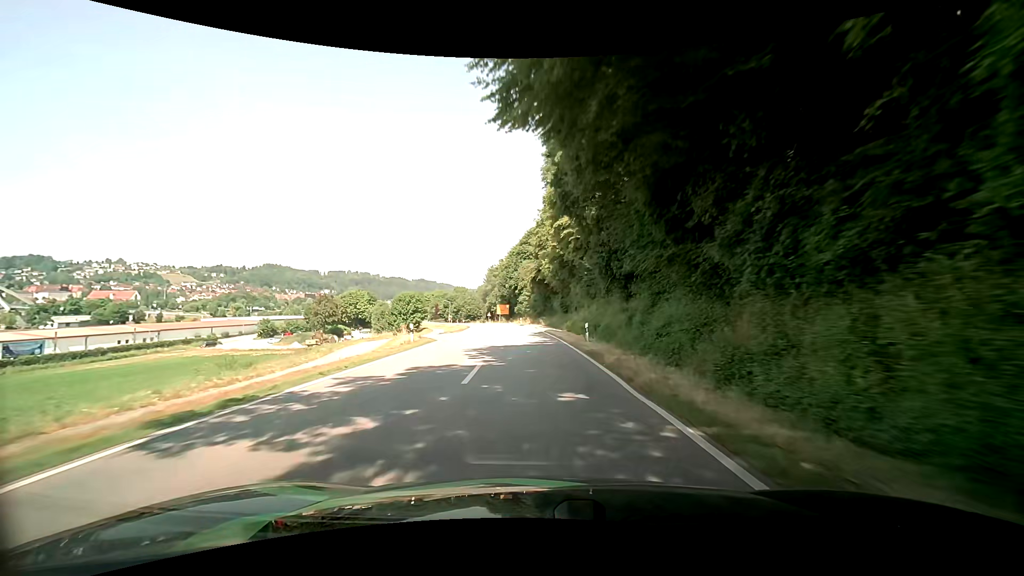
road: secondary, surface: asphalt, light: Day
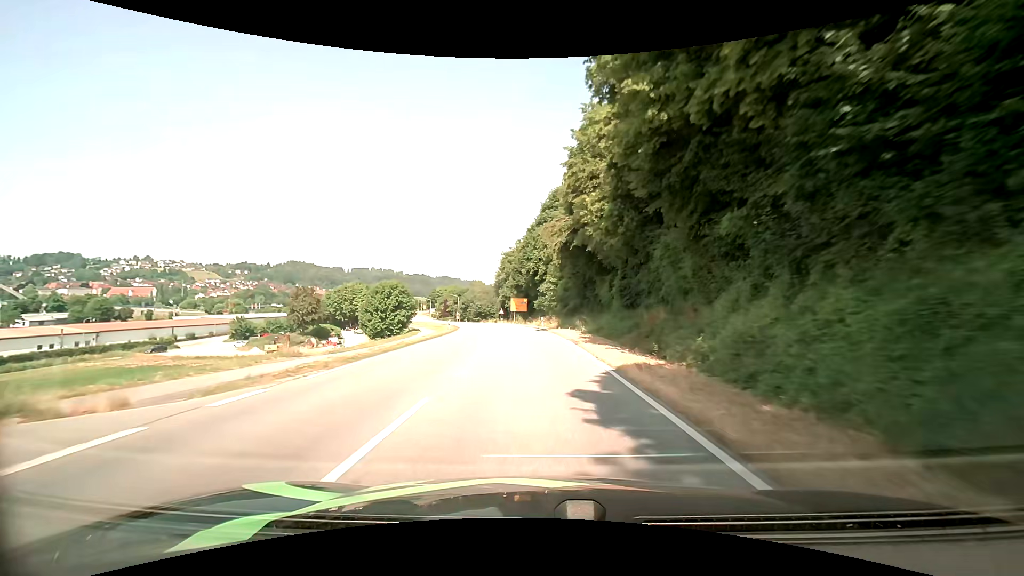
(-0.6, +30.4) m; -4°
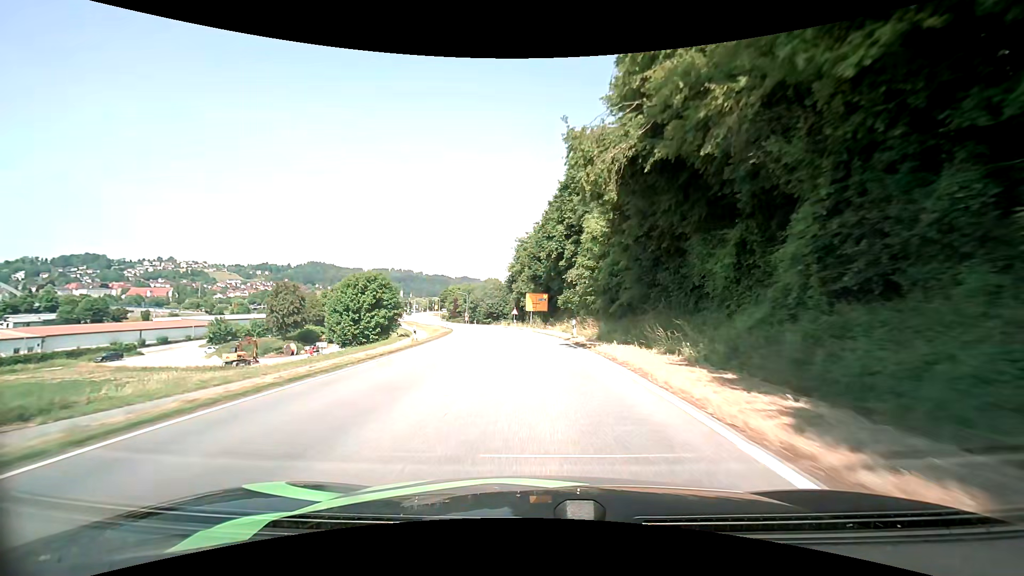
(-0.1, +20.0) m; -1°
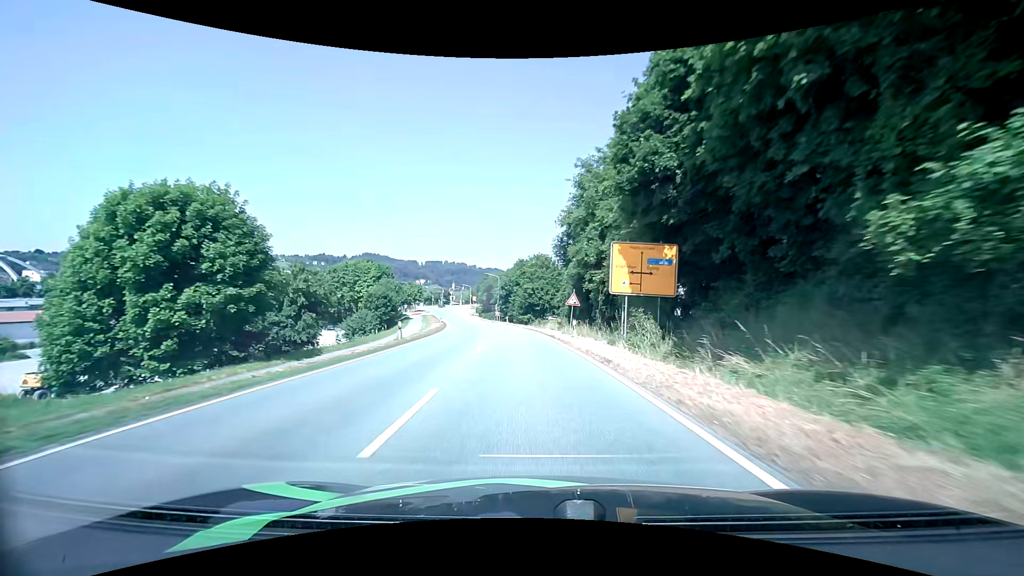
(-2.1, +40.4) m; -6°
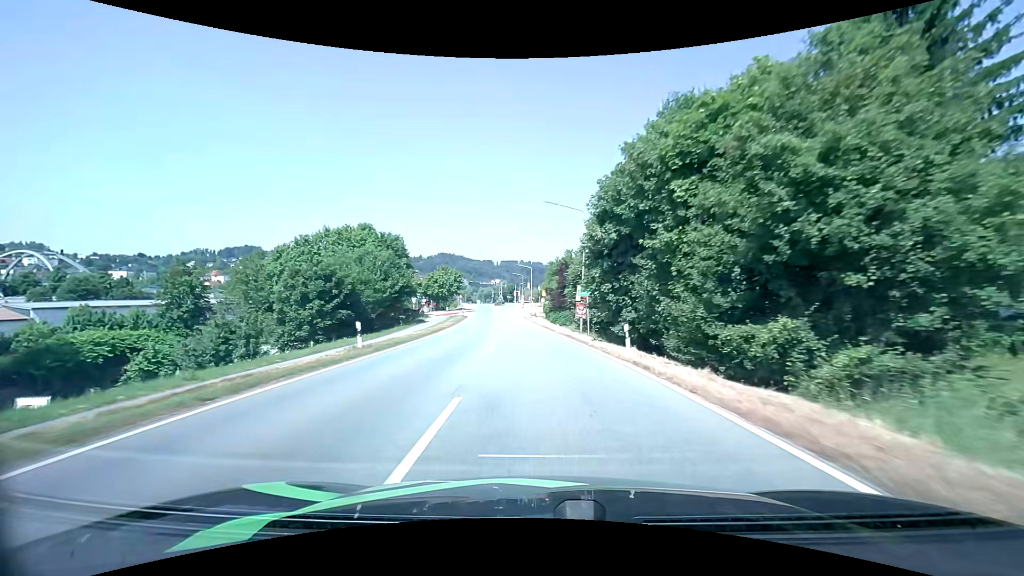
(-4.2, +49.9) m; -9°
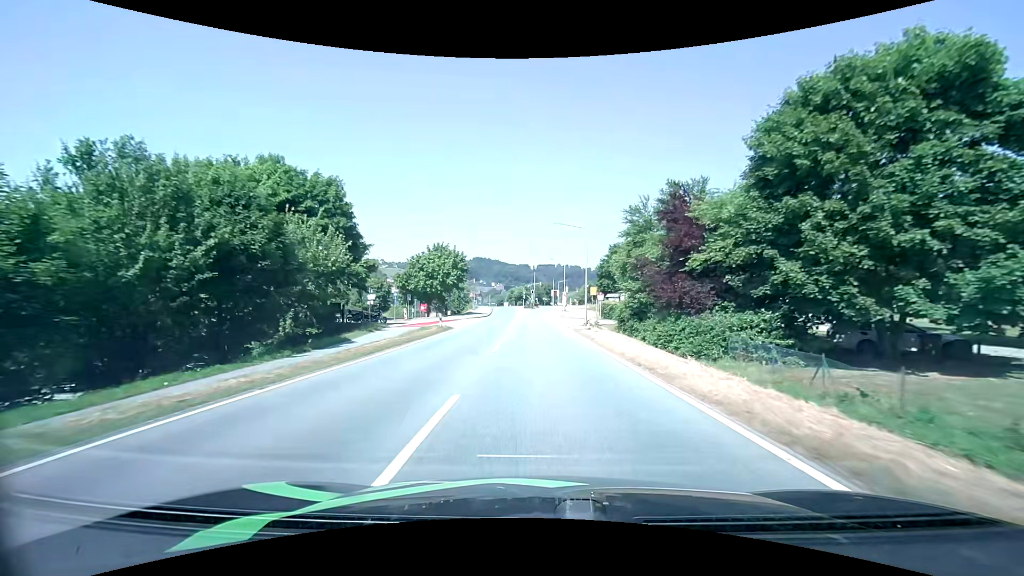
(-1.7, +36.3) m; -4°
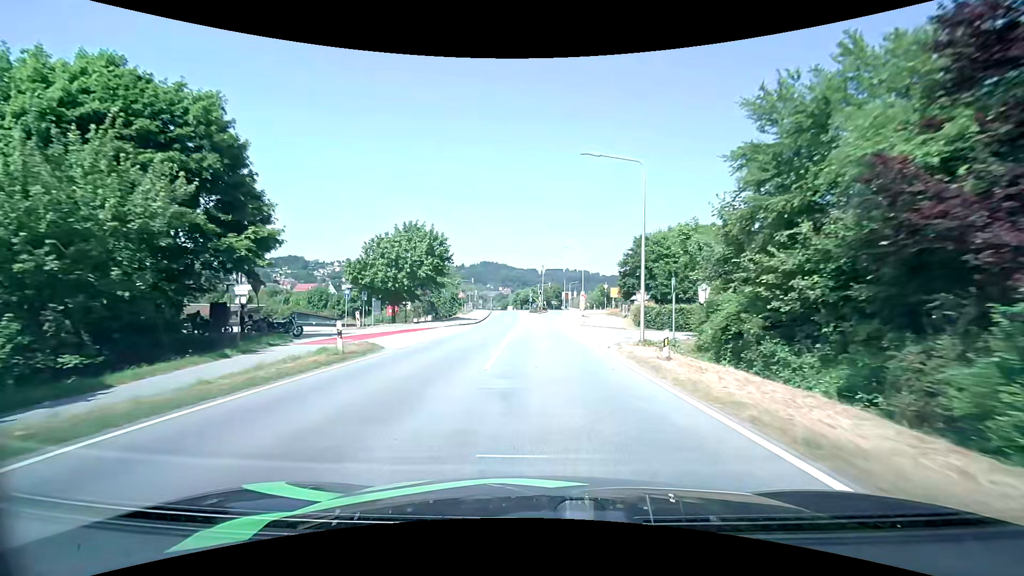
(-0.1, +16.8) m; -1°
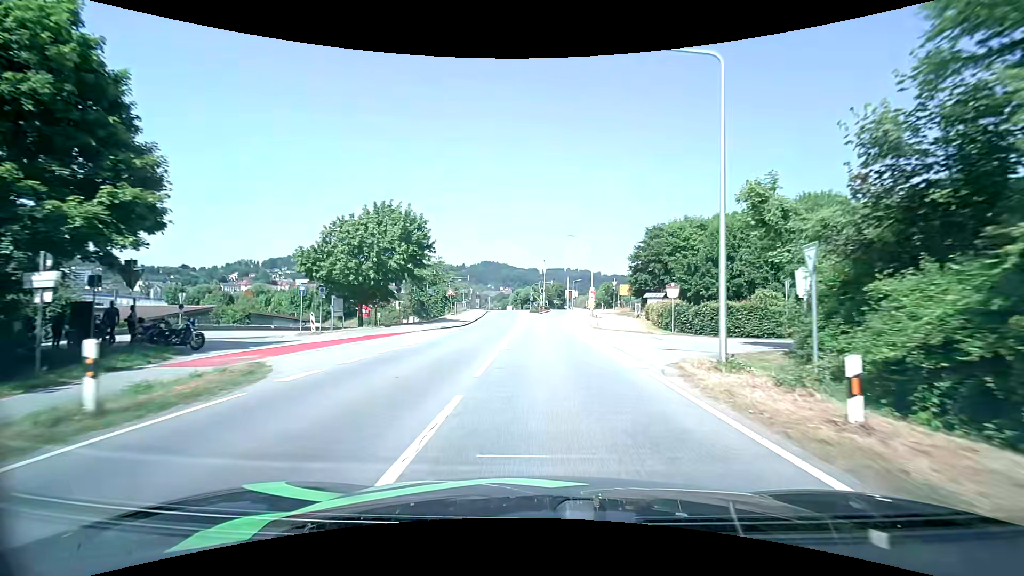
(0.0, +7.9) m; 0°
